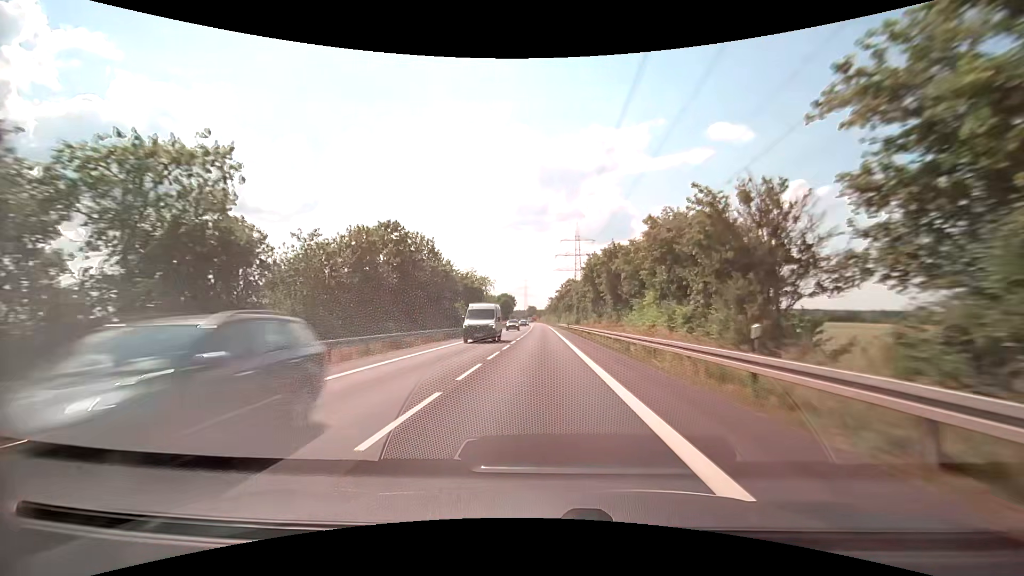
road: secondary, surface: asphalt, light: Day
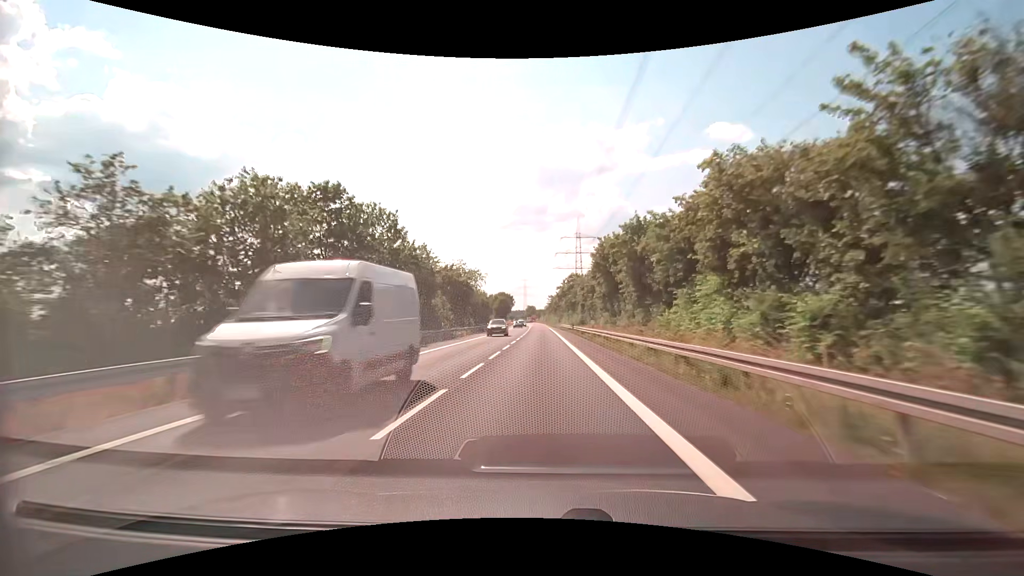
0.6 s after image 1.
(0.0, +11.6) m; 0°
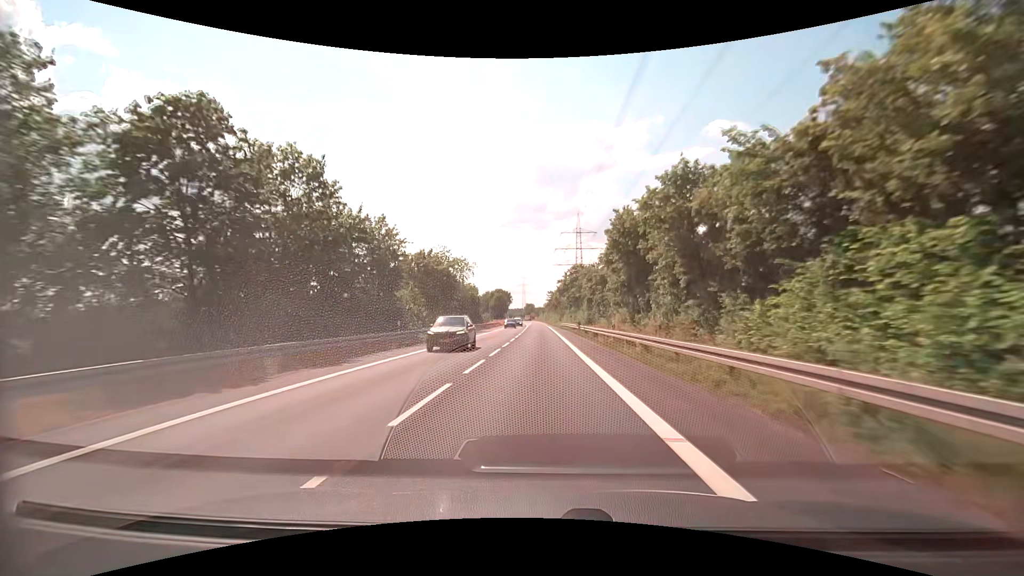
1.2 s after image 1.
(0.0, +11.4) m; 0°
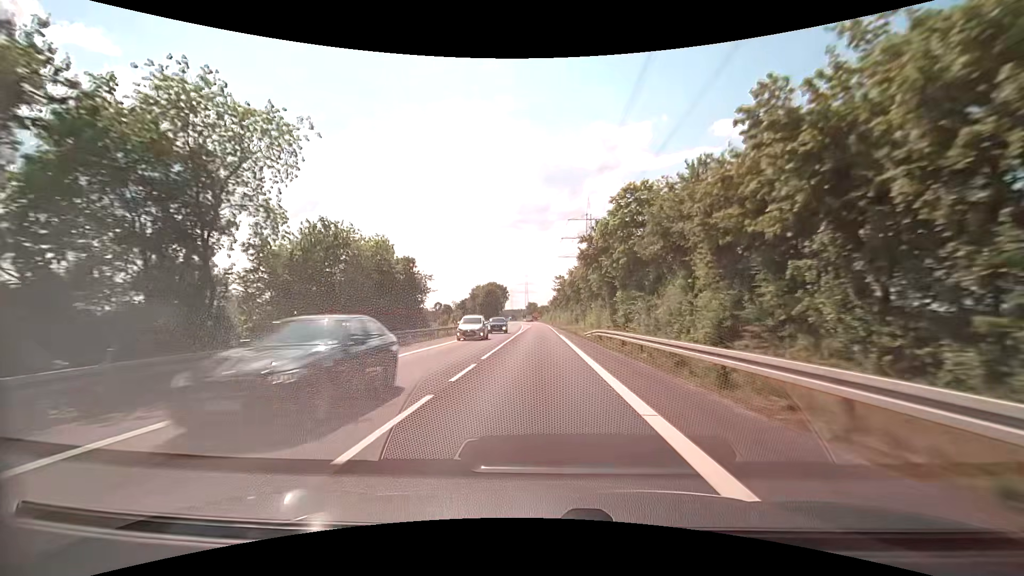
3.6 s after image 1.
(-0.2, +43.7) m; -1°
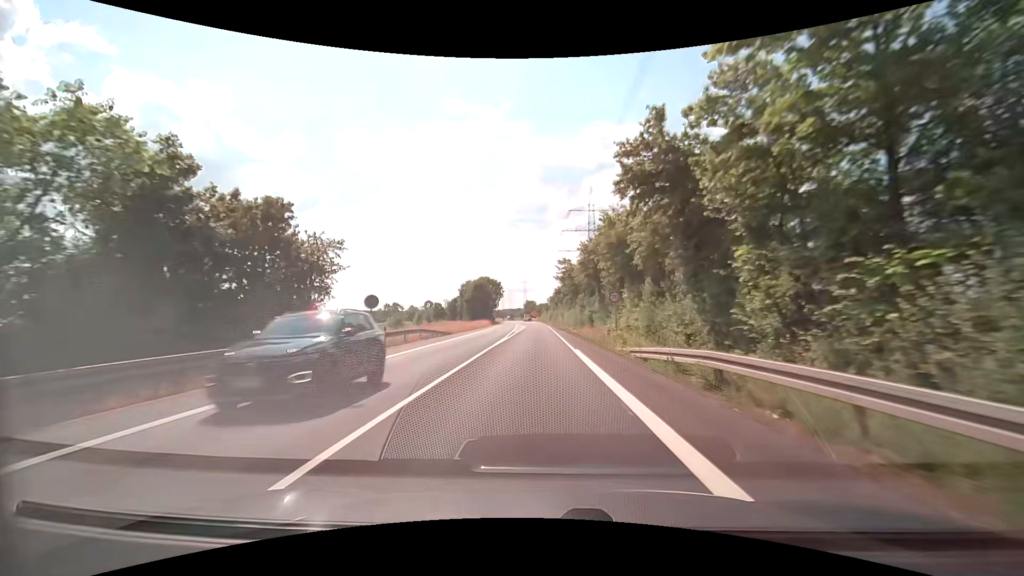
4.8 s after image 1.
(0.0, +20.4) m; 0°
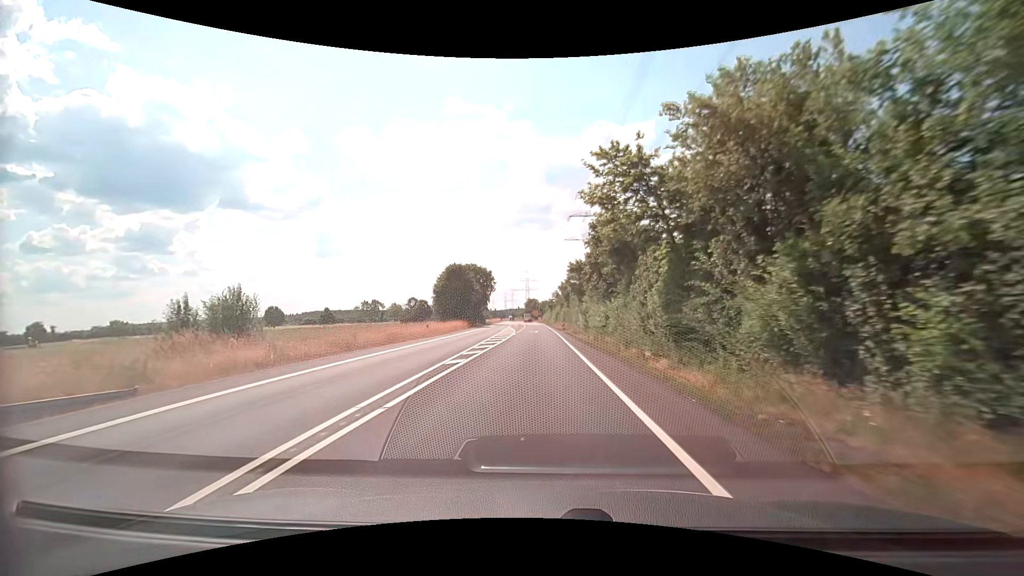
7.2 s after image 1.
(-0.1, +36.3) m; 0°
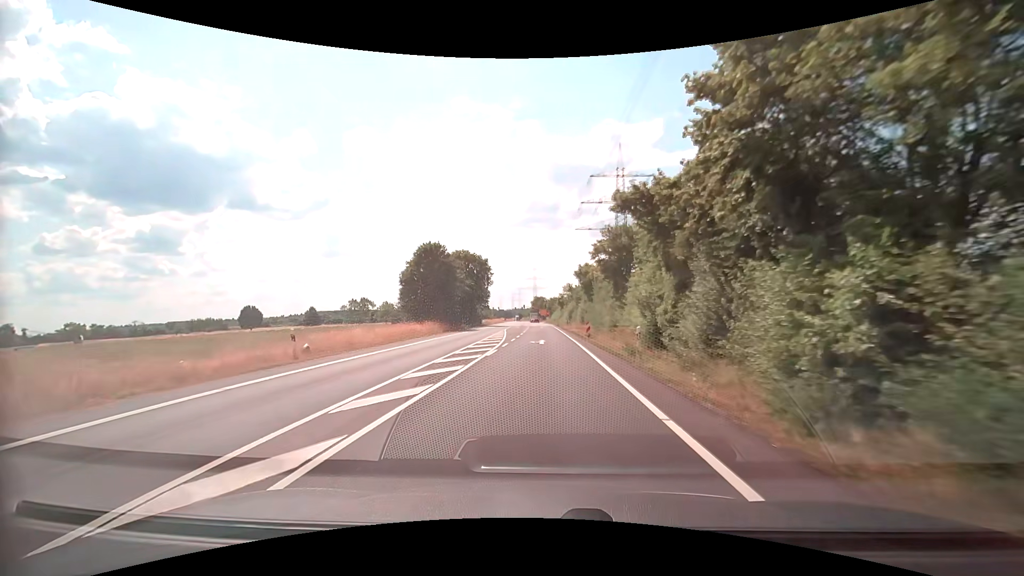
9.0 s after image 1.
(-0.1, +23.4) m; -1°
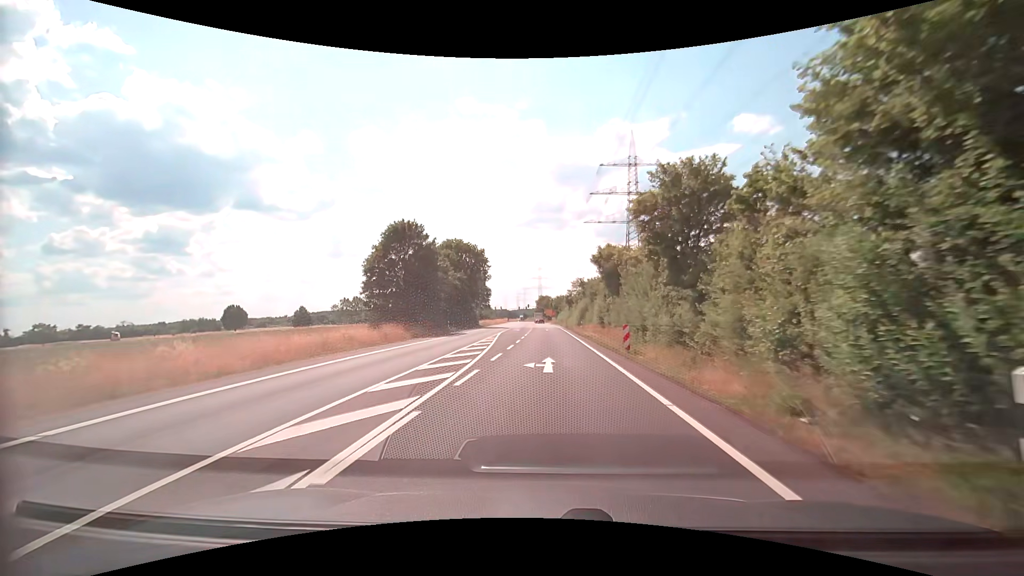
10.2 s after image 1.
(-0.1, +13.8) m; -1°
(0, +10) (0, +20) (0, +30) (-1, +40) (-2, +50) (-2, +60) (-2, +70) (-3, +80) (-3, +90) (-3, +100) m
